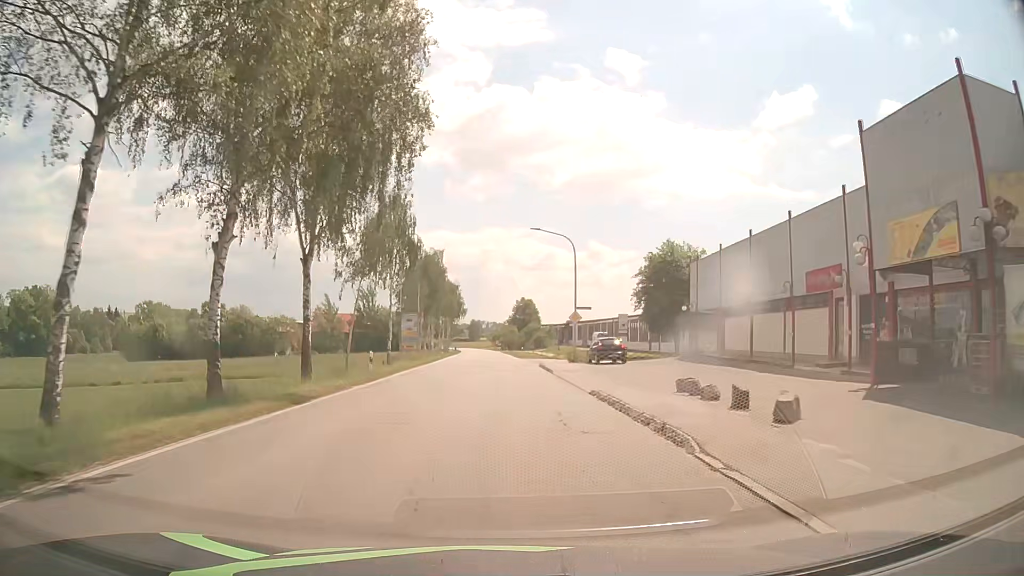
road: secondary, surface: asphalt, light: Day
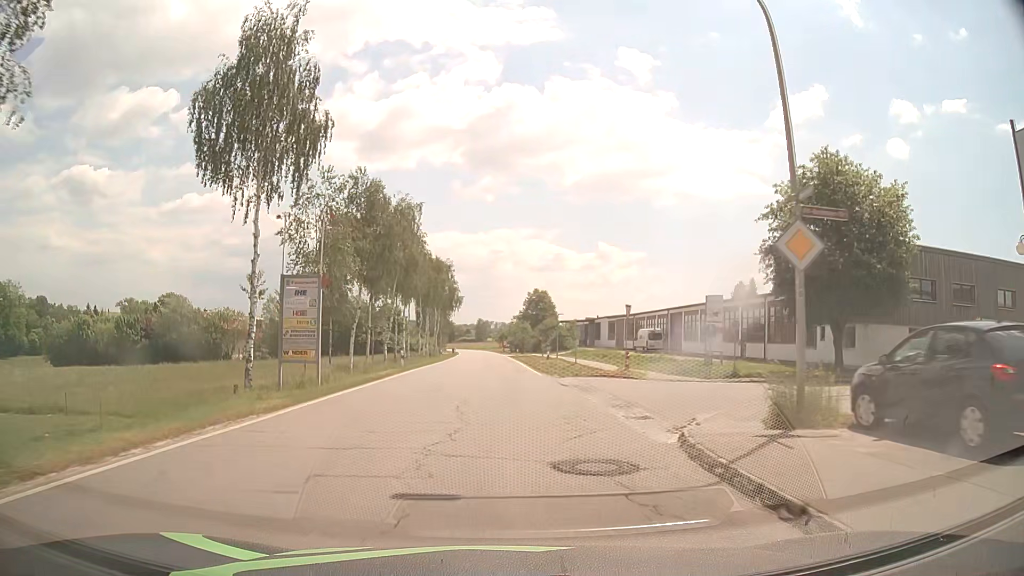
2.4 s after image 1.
(-0.3, +30.3) m; -1°
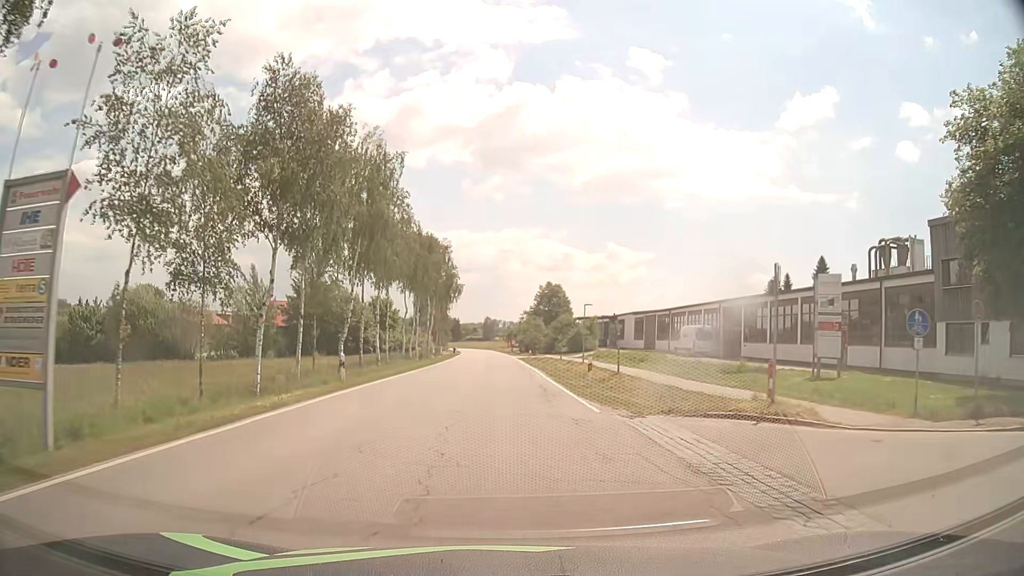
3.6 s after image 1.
(-0.1, +15.2) m; -1°
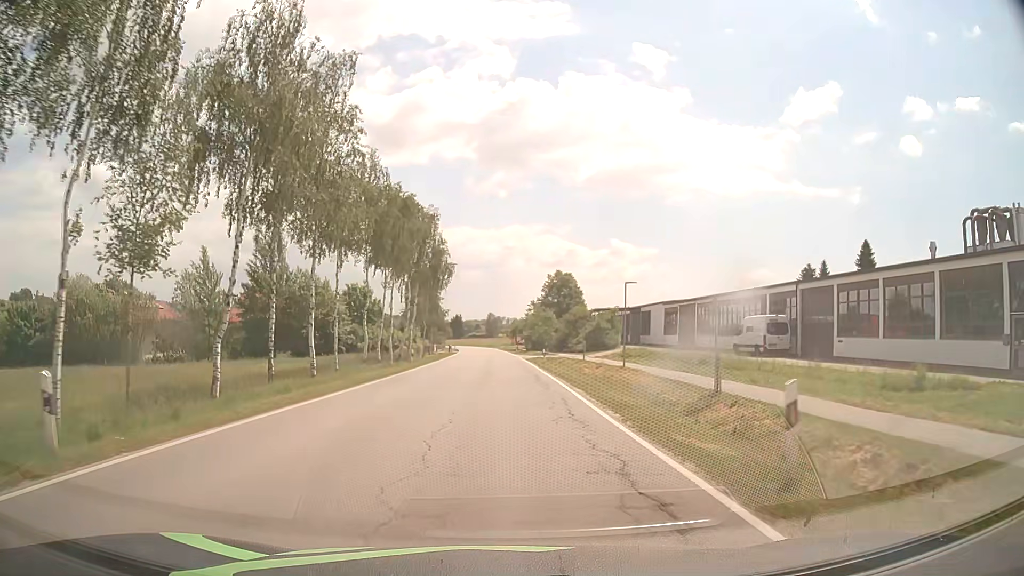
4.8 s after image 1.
(0.0, +15.2) m; 0°
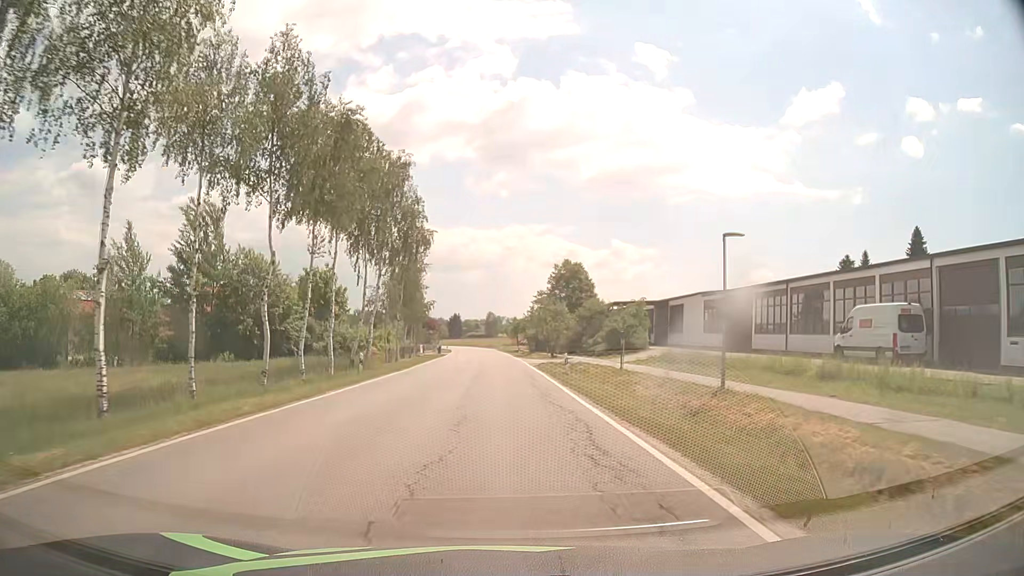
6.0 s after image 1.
(0.0, +15.3) m; 0°
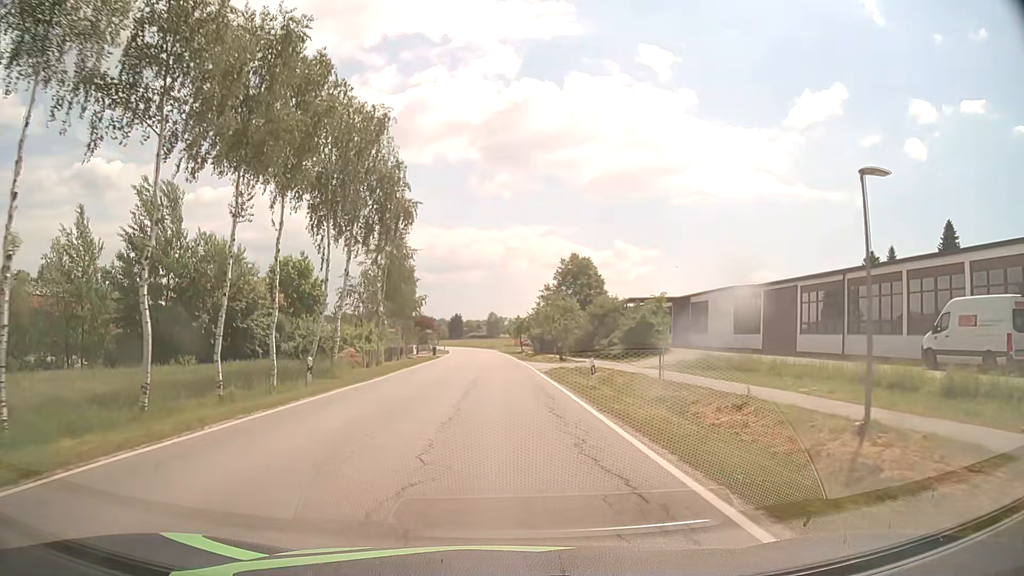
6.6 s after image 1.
(0.0, +7.6) m; 0°
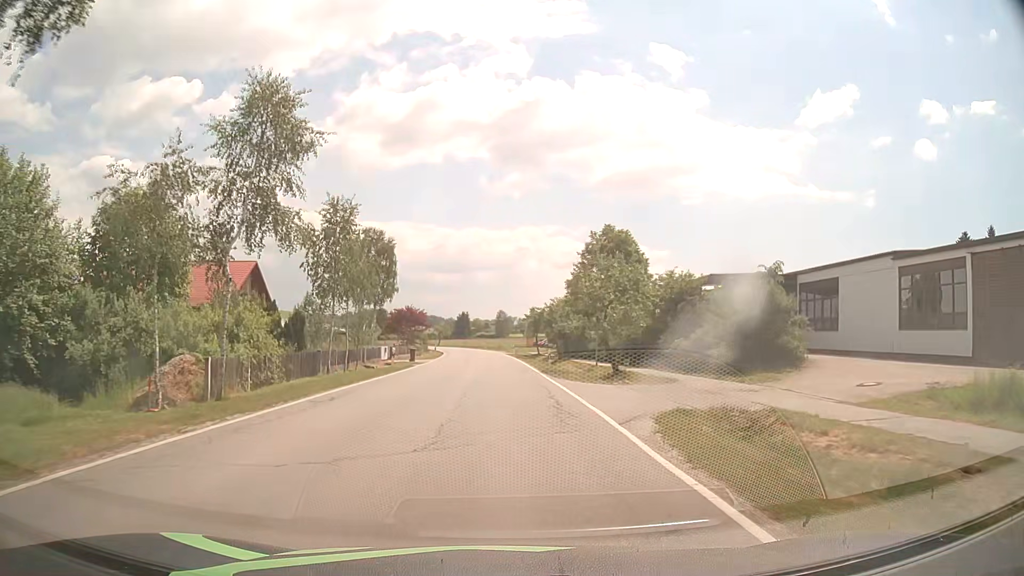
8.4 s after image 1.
(-0.2, +23.0) m; -1°
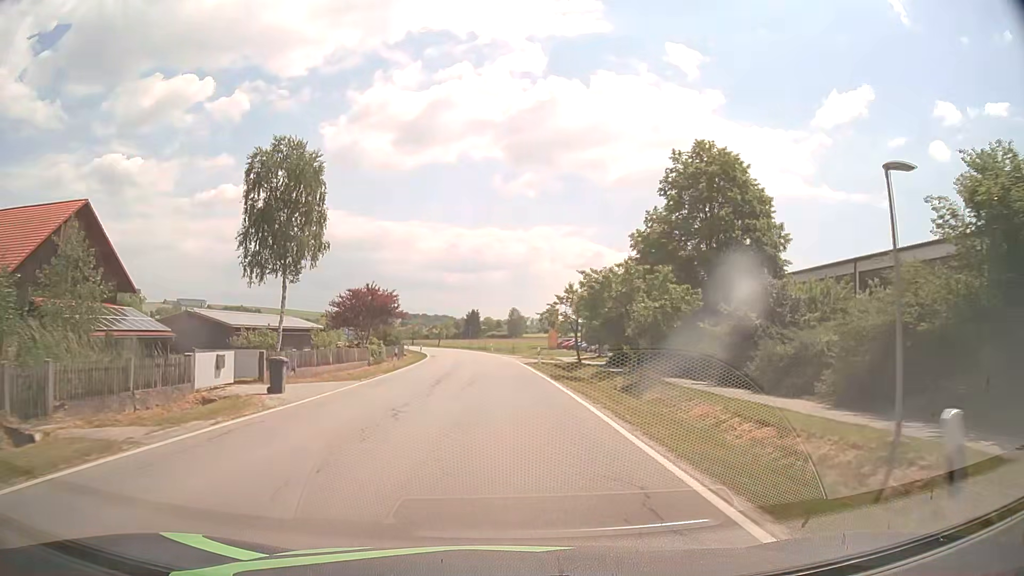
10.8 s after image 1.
(-0.3, +30.6) m; -1°
(0, +10) (0, +20) (0, +30) (-1, +40) (-1, +50) (-2, +60) (-3, +70) (-5, +80) (-6, +90) (-8, +99) m
